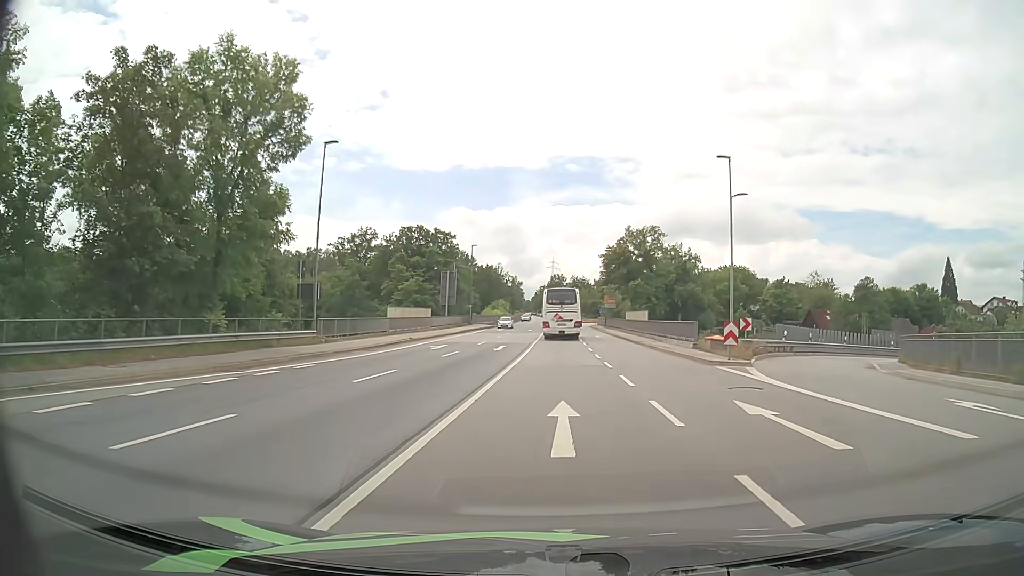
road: primary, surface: asphalt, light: Day
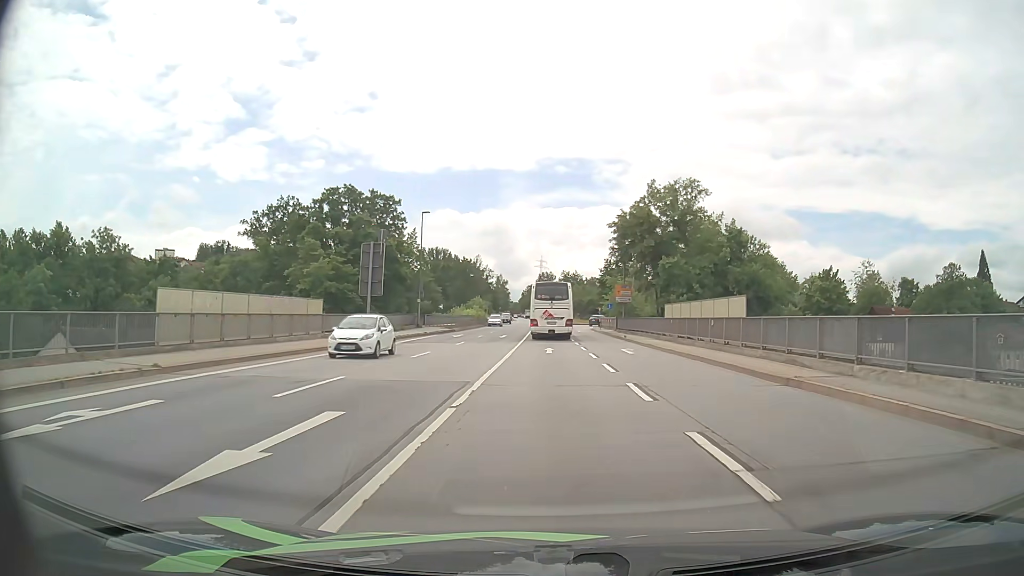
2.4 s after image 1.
(+0.3, +28.5) m; +1°
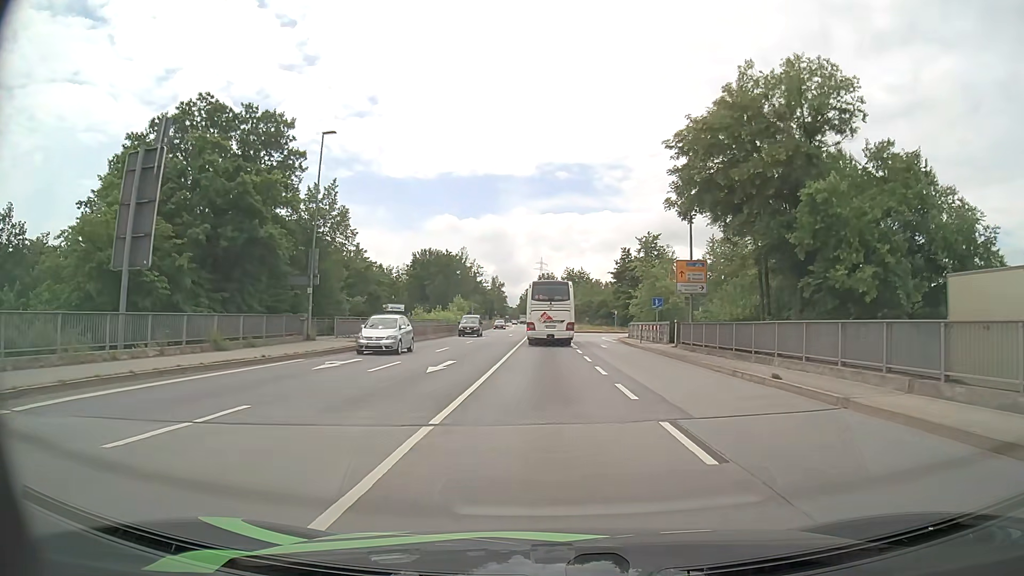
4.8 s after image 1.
(0.0, +28.8) m; 0°
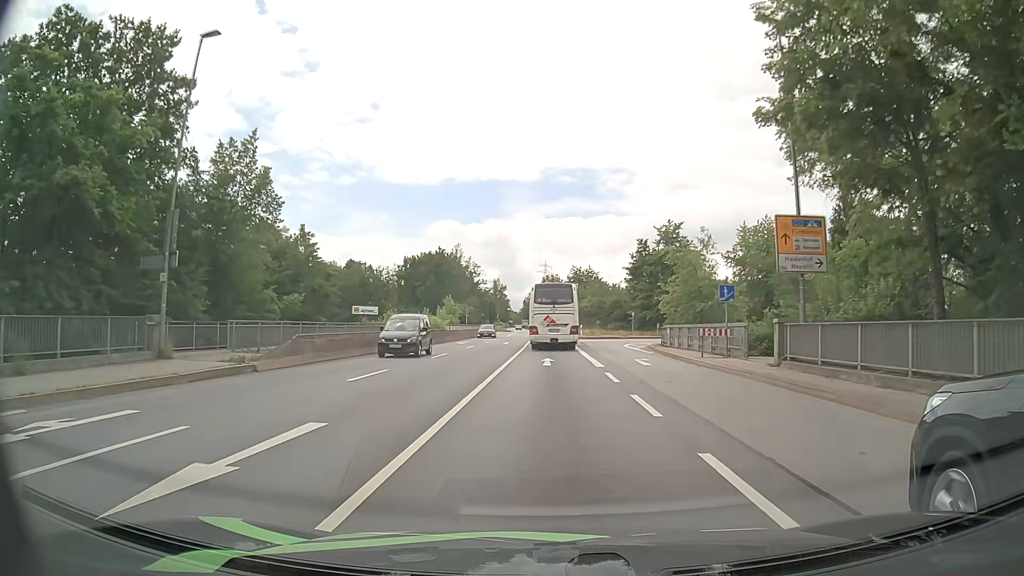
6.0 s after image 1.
(0.0, +14.1) m; 0°
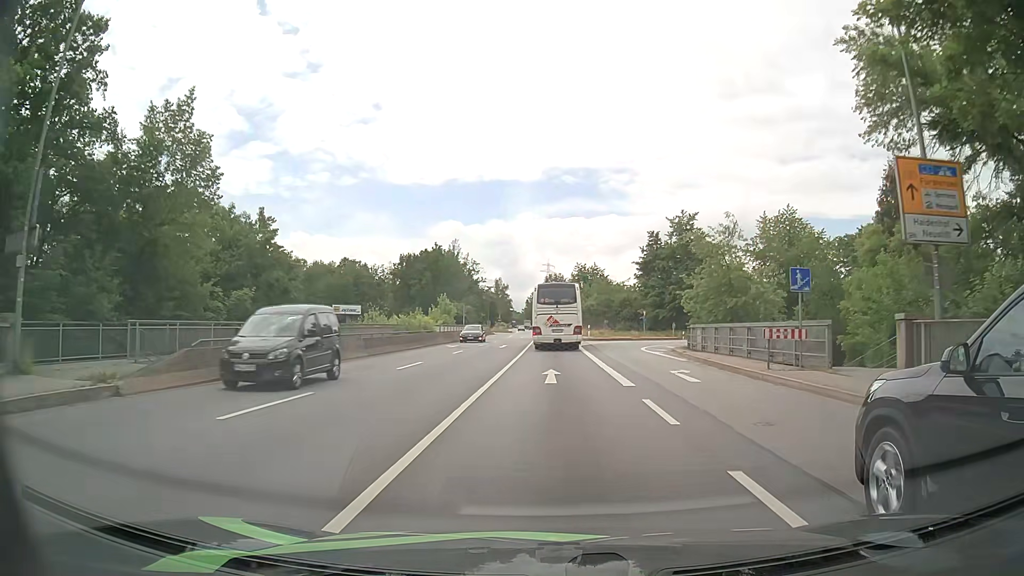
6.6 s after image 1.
(0.0, +7.0) m; 0°
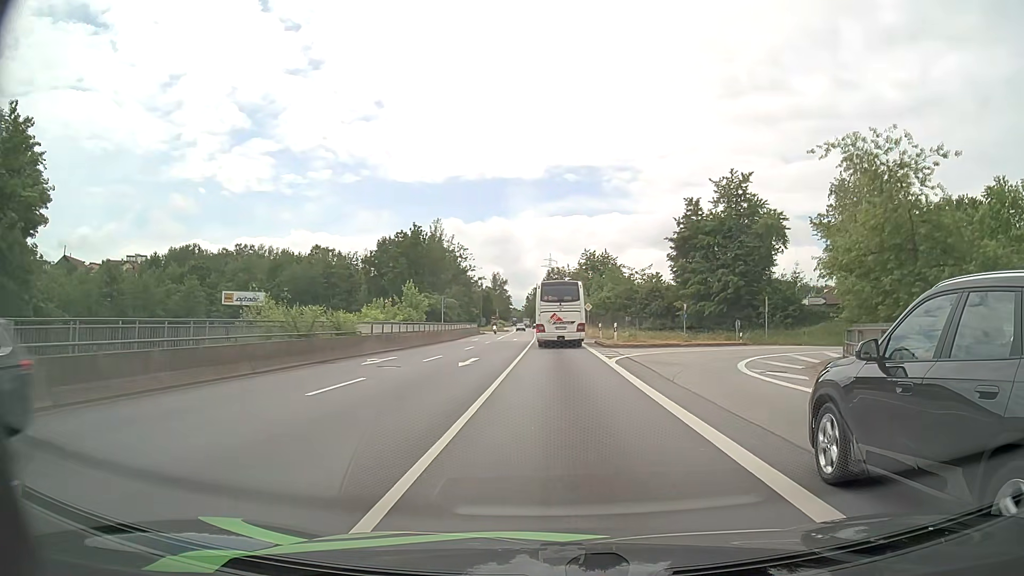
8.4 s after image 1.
(-0.1, +20.6) m; 0°
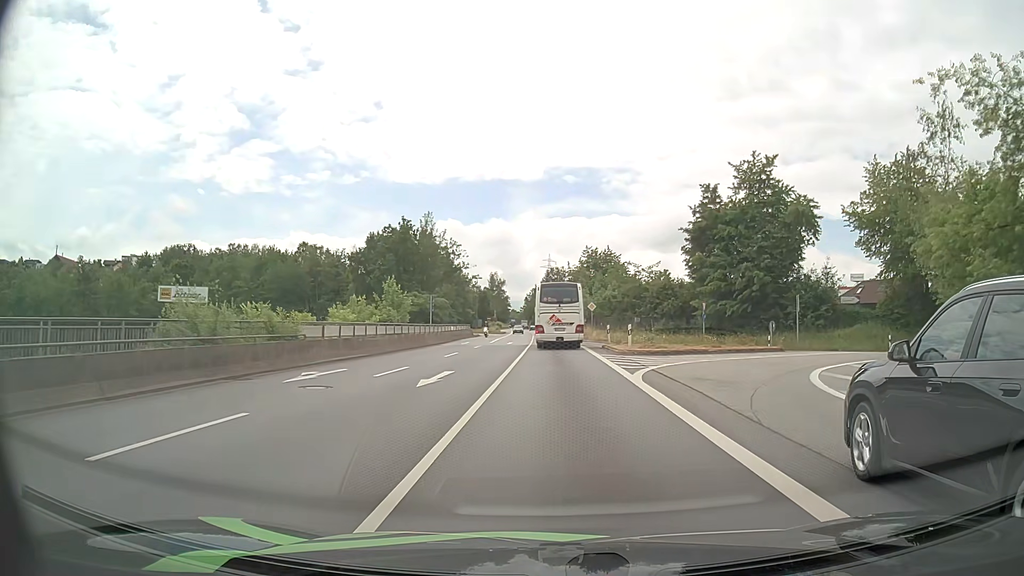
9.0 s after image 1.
(0.0, +6.8) m; 0°
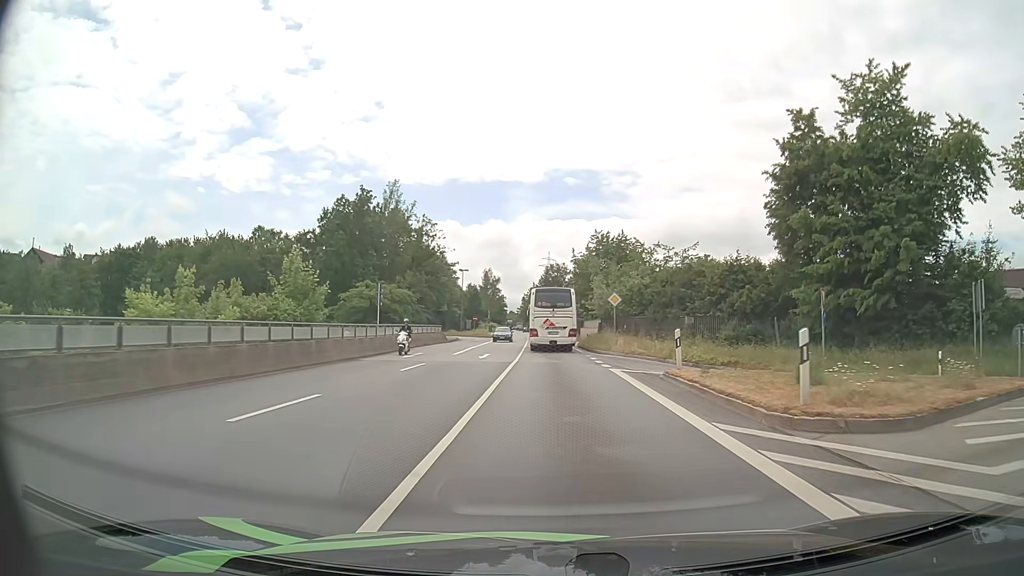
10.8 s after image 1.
(+0.1, +20.6) m; 0°
(0, +10) (0, +20) (0, +30) (0, +40) (0, +50) (0, +60) (-1, +70) (-1, +80) (-1, +90) (-1, +100) m
